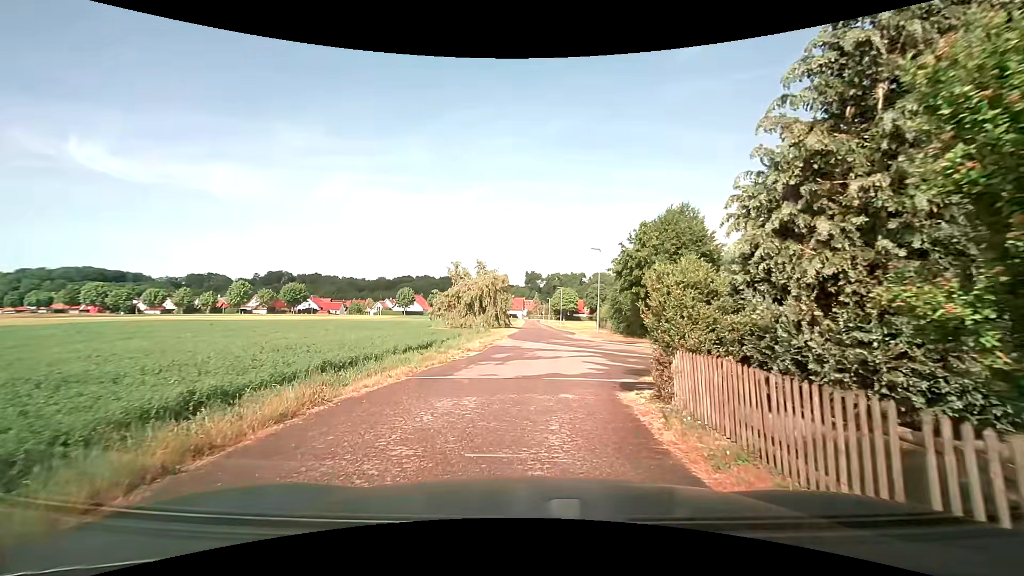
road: residential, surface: asphalt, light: Day
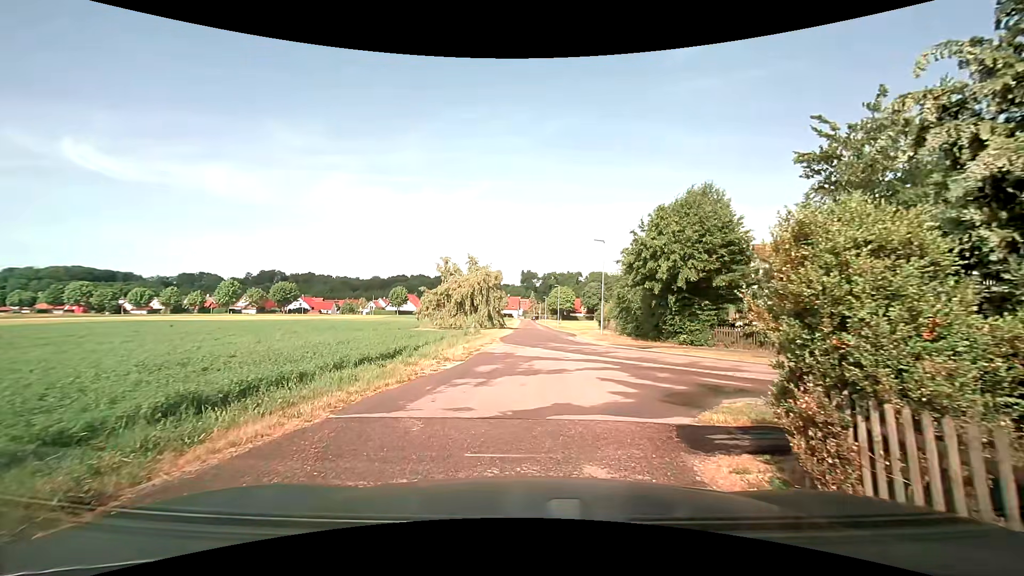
(+0.1, +4.0) m; +1°
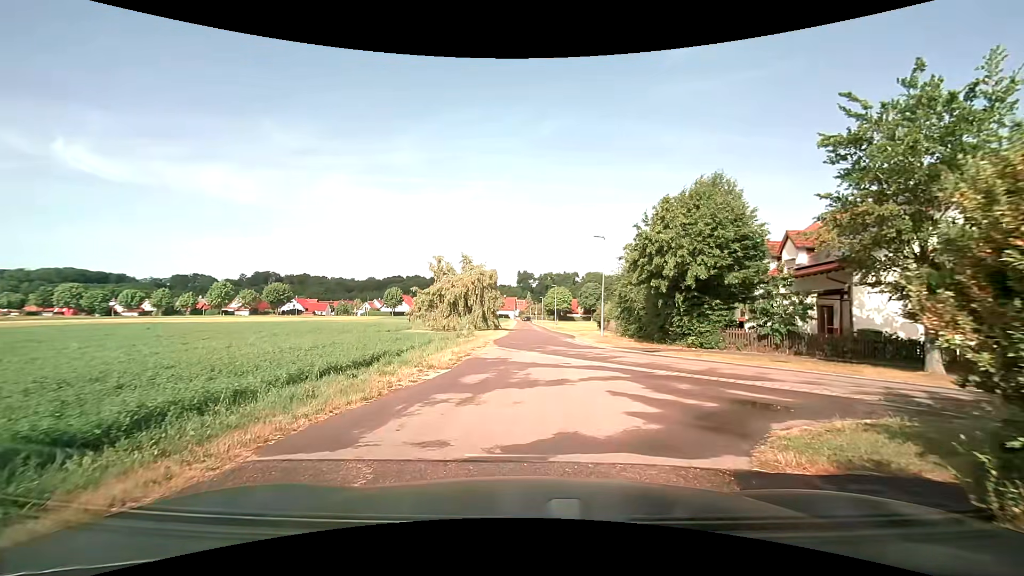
(0.0, +1.8) m; +1°
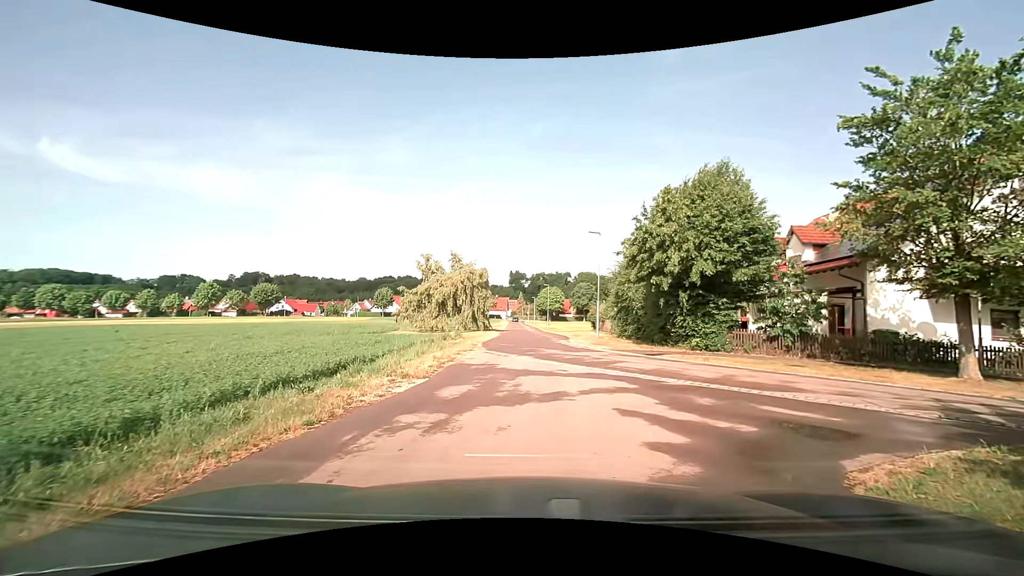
(0.0, +1.7) m; 0°
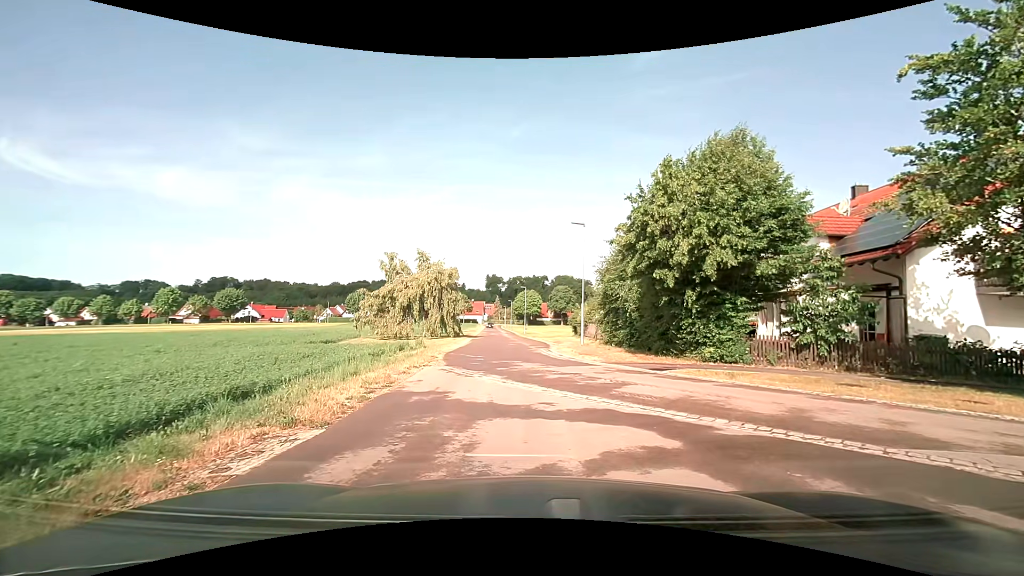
(+0.2, +4.0) m; +1°
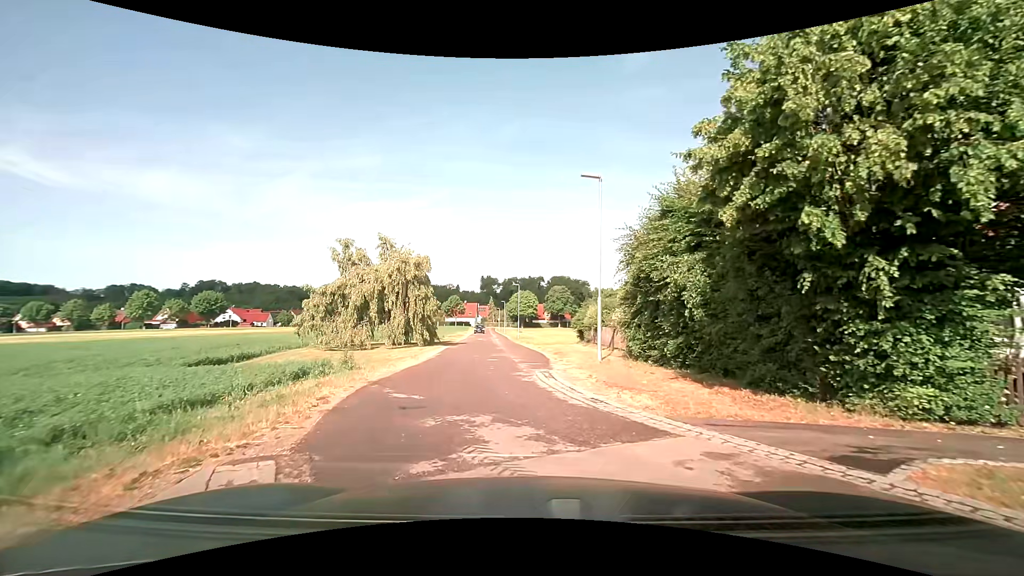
(+0.5, +9.1) m; +1°
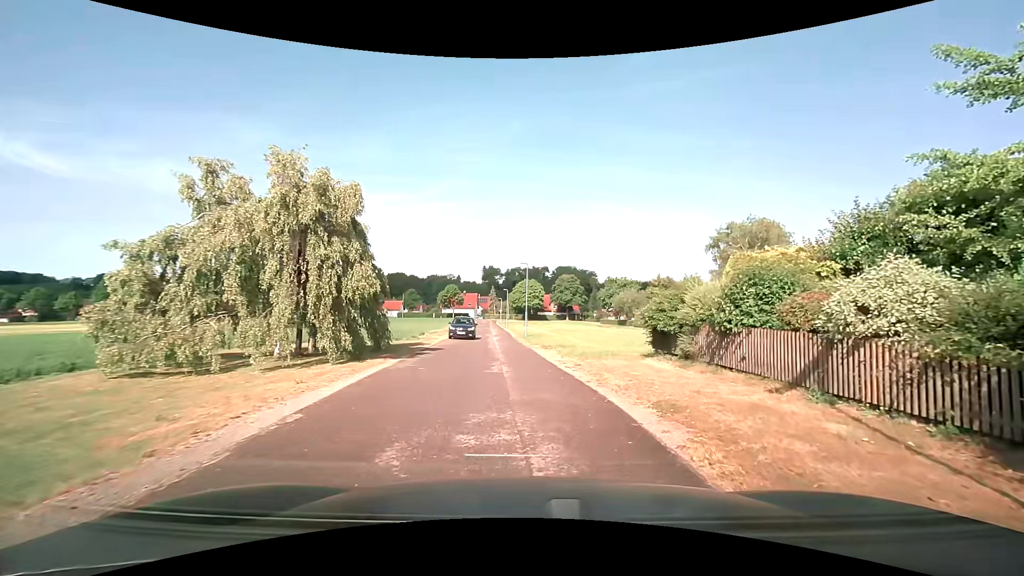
(-0.6, +15.4) m; -1°
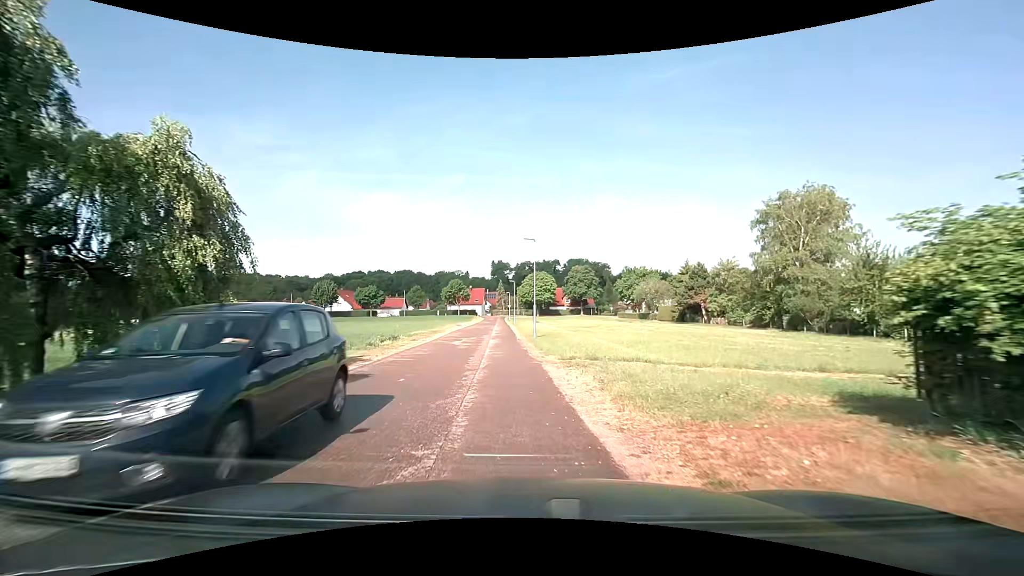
(+0.6, +11.1) m; +1°
(0, +10) (-1, +20) (-2, +30) (-3, +40) (-3, +50) (-4, +60) (-5, +70) (-5, +80) (-6, +90) (-6, +100) m
